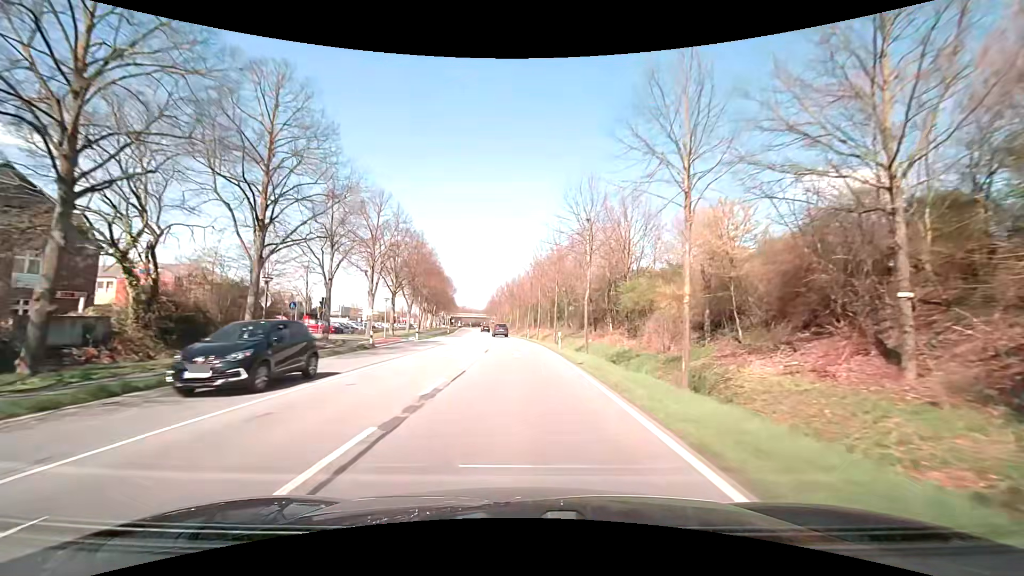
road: primary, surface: asphalt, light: Day
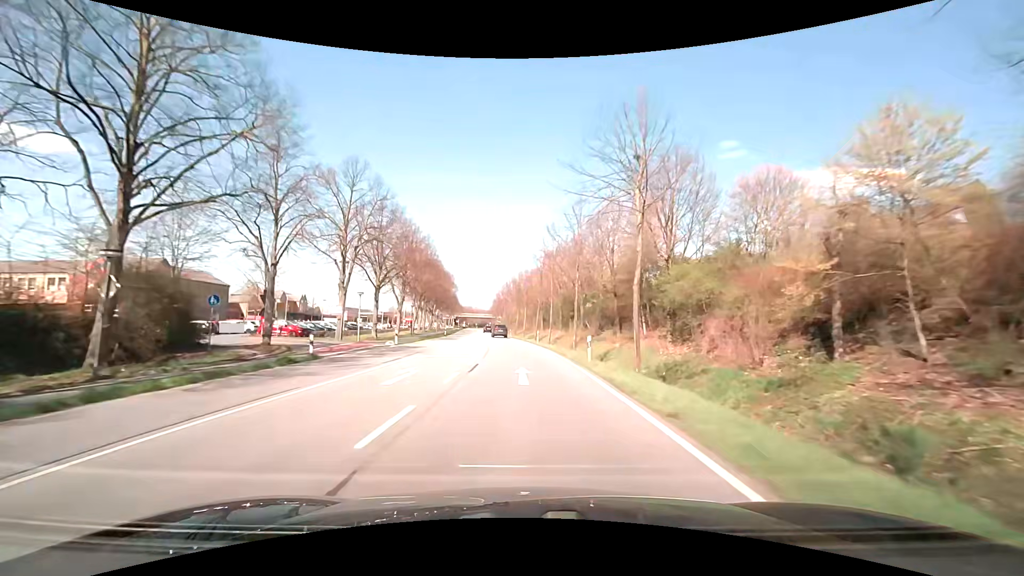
(-0.1, +10.3) m; -1°
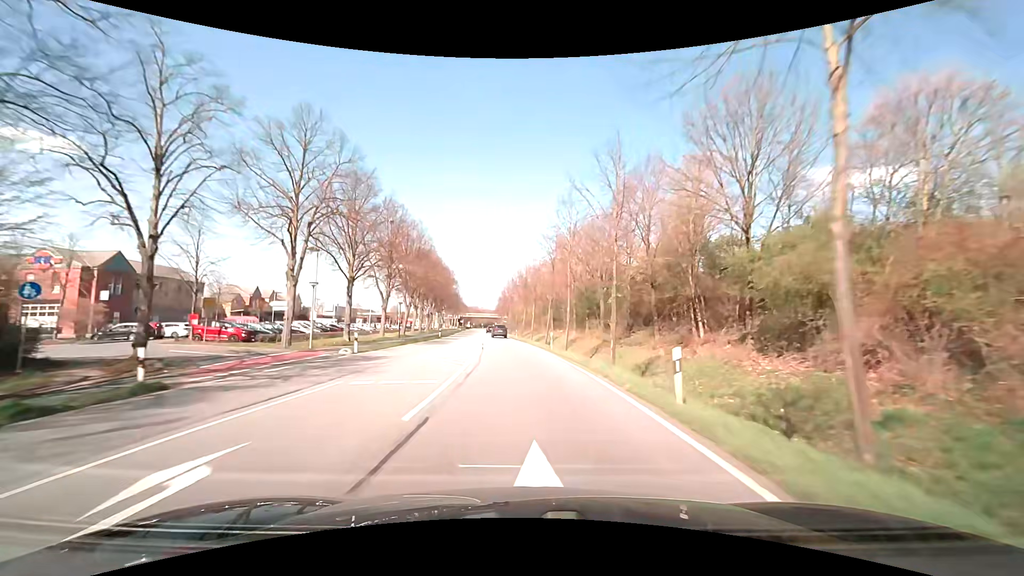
(0.0, +10.4) m; -1°
